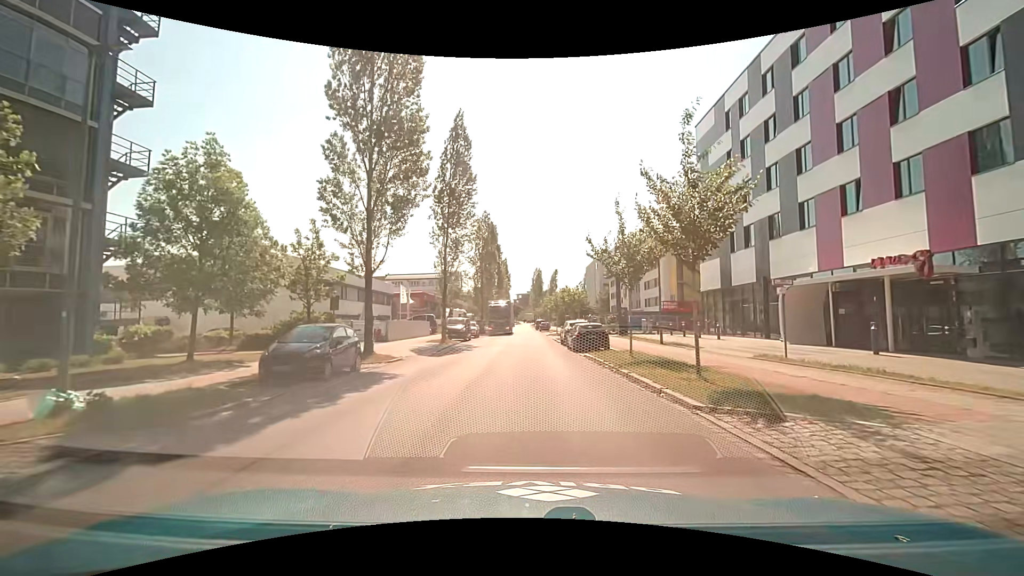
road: residential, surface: asphalt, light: Day
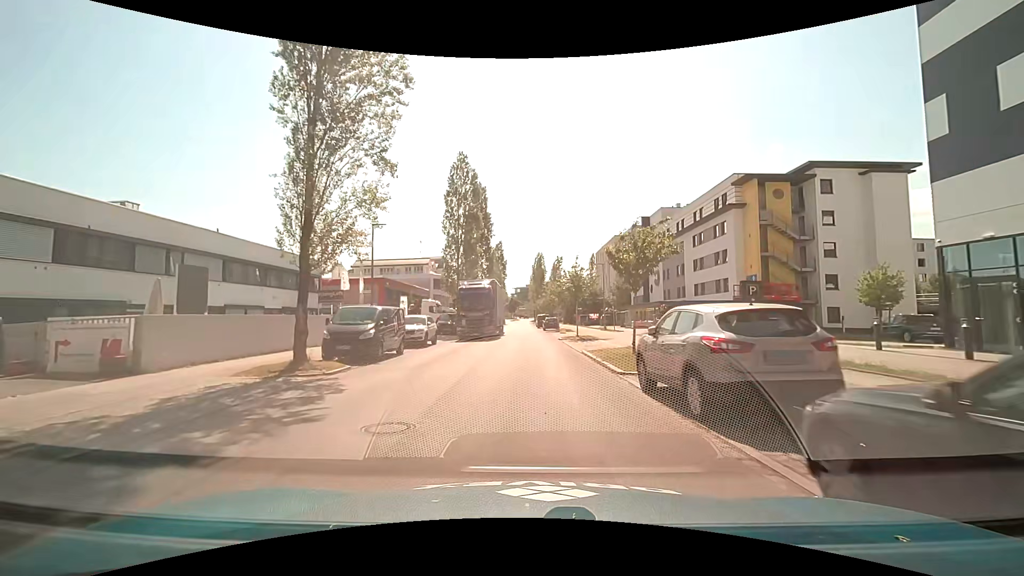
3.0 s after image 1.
(+0.2, +24.6) m; +1°
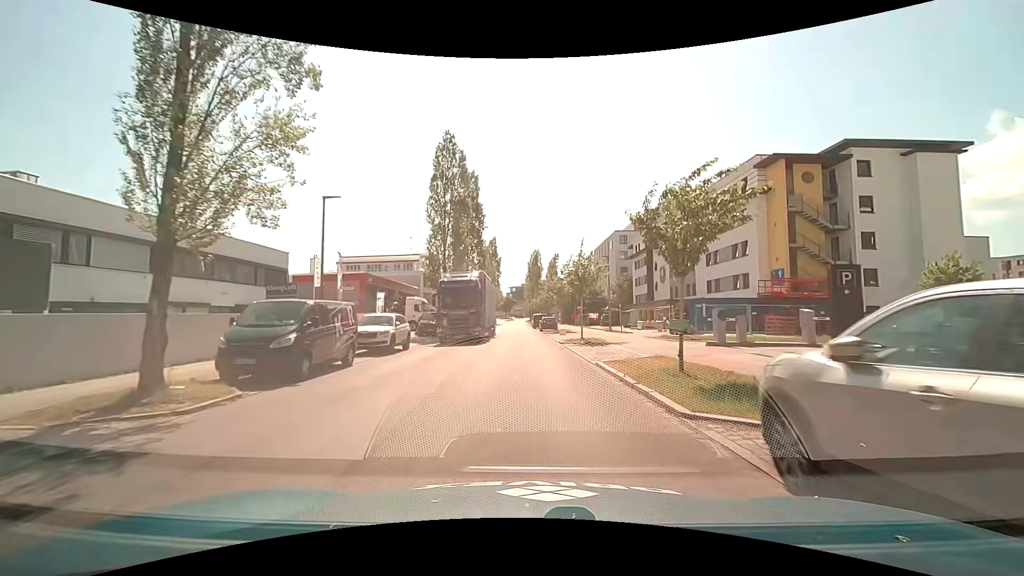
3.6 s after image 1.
(0.0, +5.5) m; +1°
(0, +10) (0, +20) (0, +30) (-1, +40) (-1, +50) (-2, +60) (-2, +70) (-2, +80) (-2, +90) (-2, +100) m
